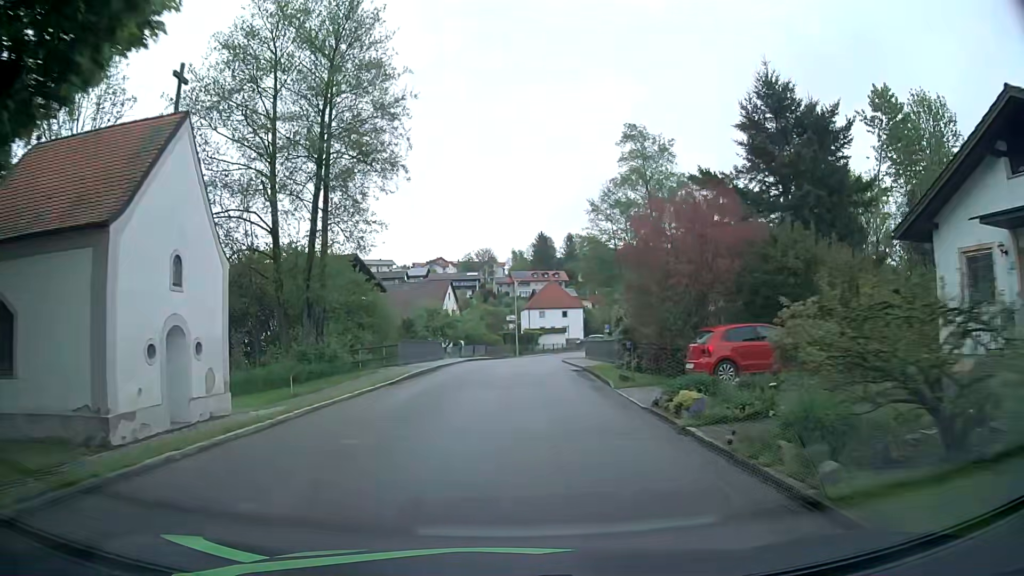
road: tertiary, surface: asphalt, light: Day
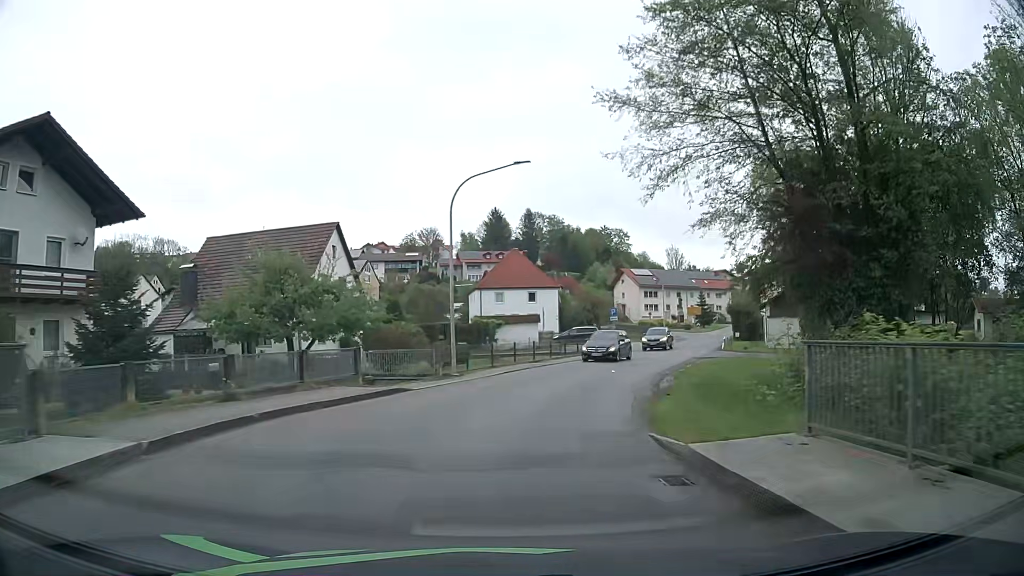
(+0.6, +36.5) m; +3°
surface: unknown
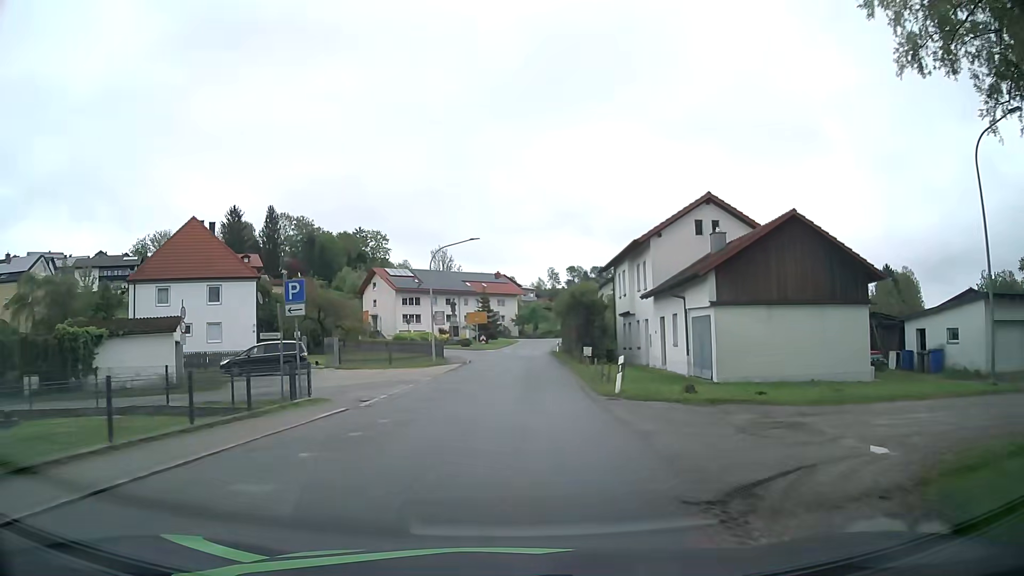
(+7.1, +33.1) m; +20°
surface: asphalt
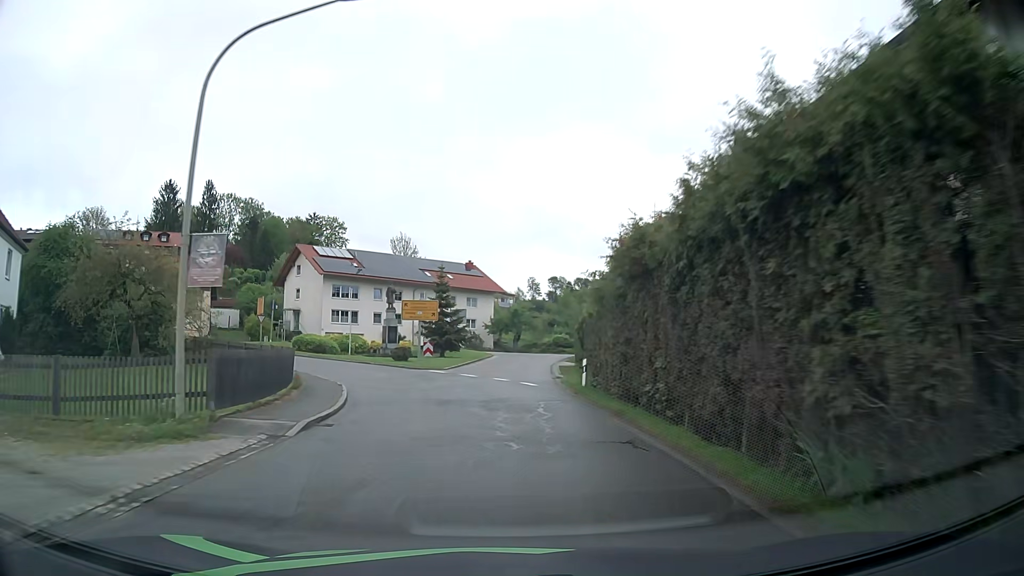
(+0.5, +29.8) m; +2°
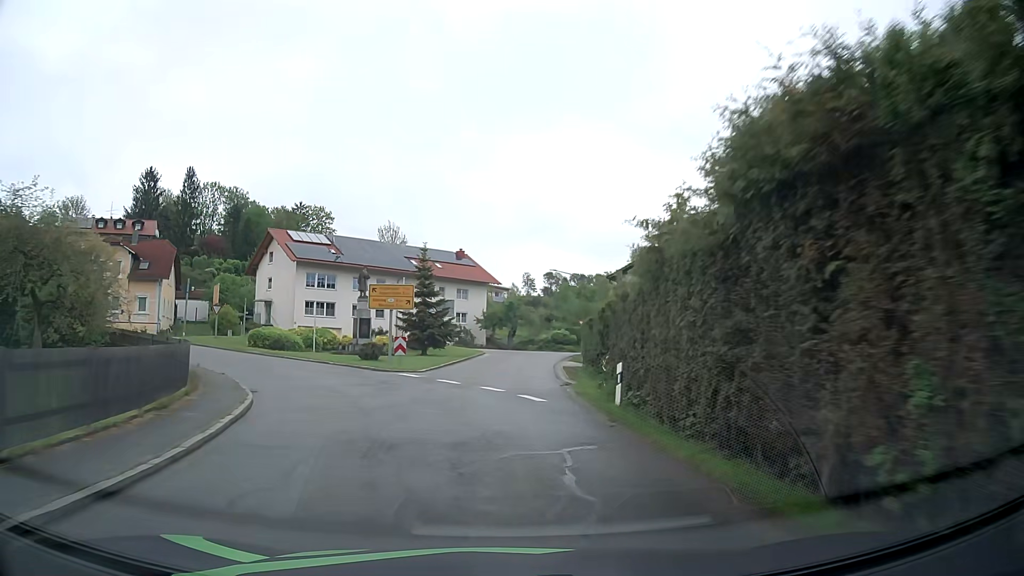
(0.0, +7.7) m; +1°
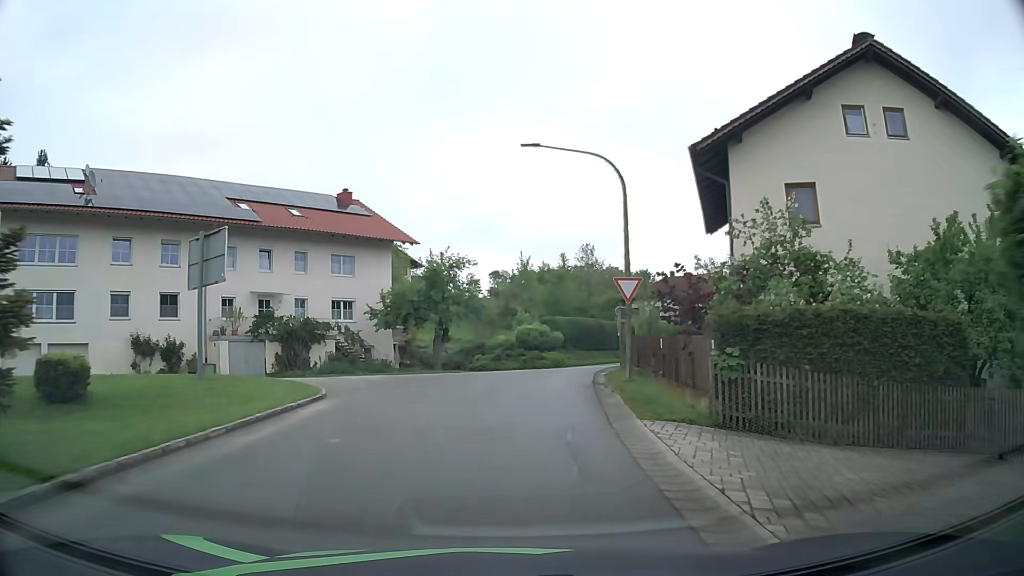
(+0.9, +36.2) m; +4°
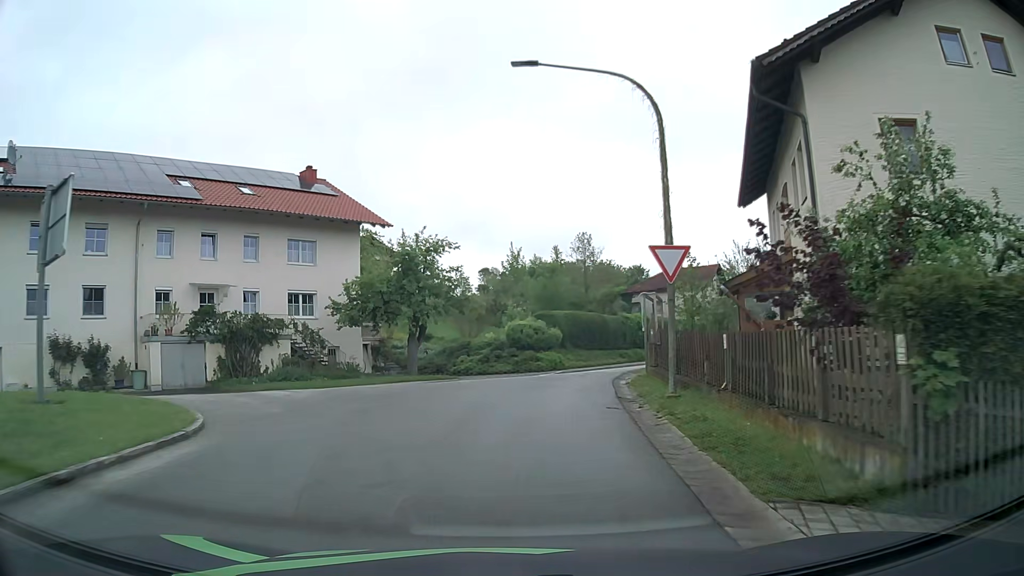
(0.0, +6.0) m; 0°
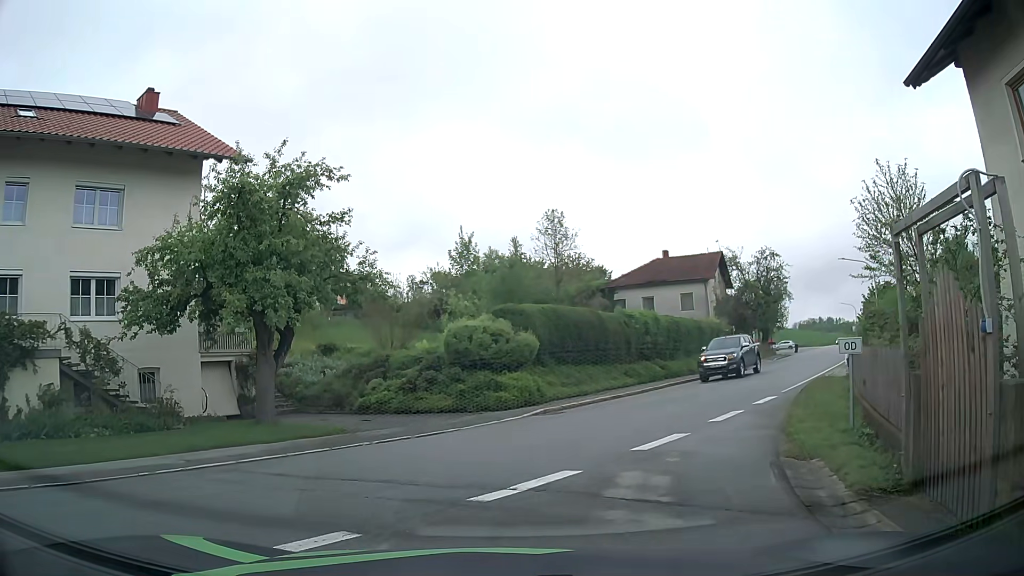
(+0.5, +13.8) m; +5°
